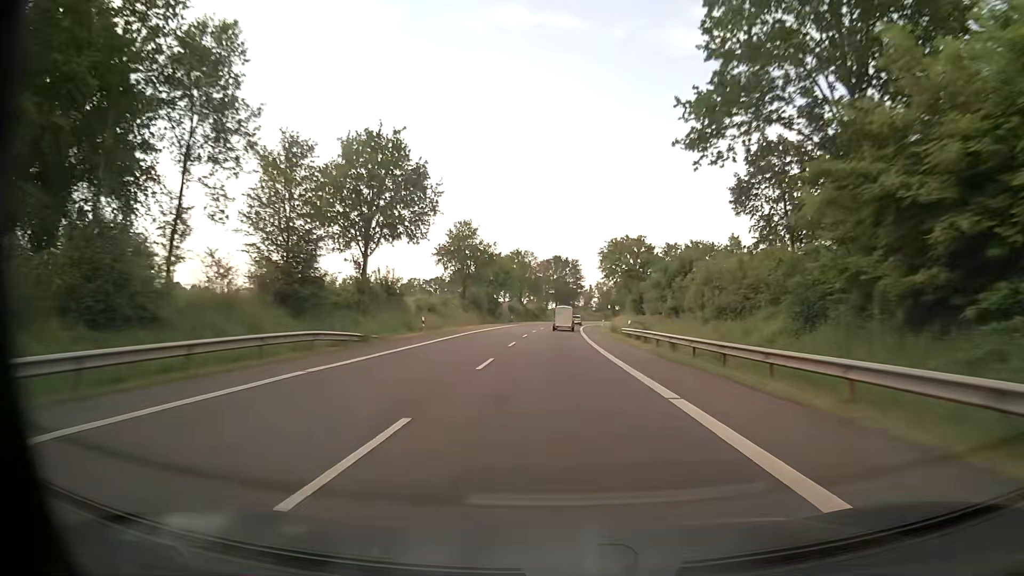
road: primary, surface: asphalt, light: Day
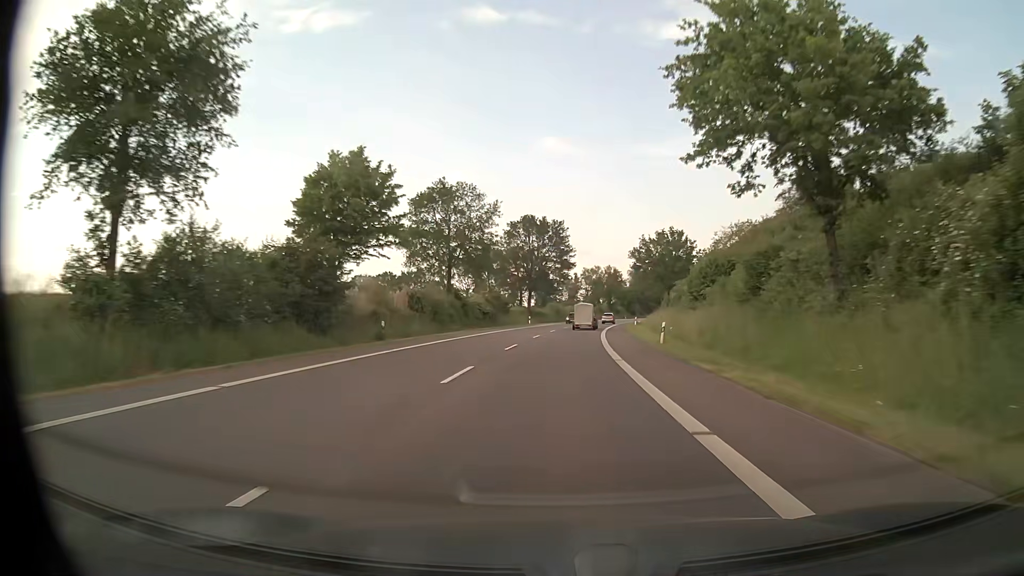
(+0.7, +63.4) m; +2°
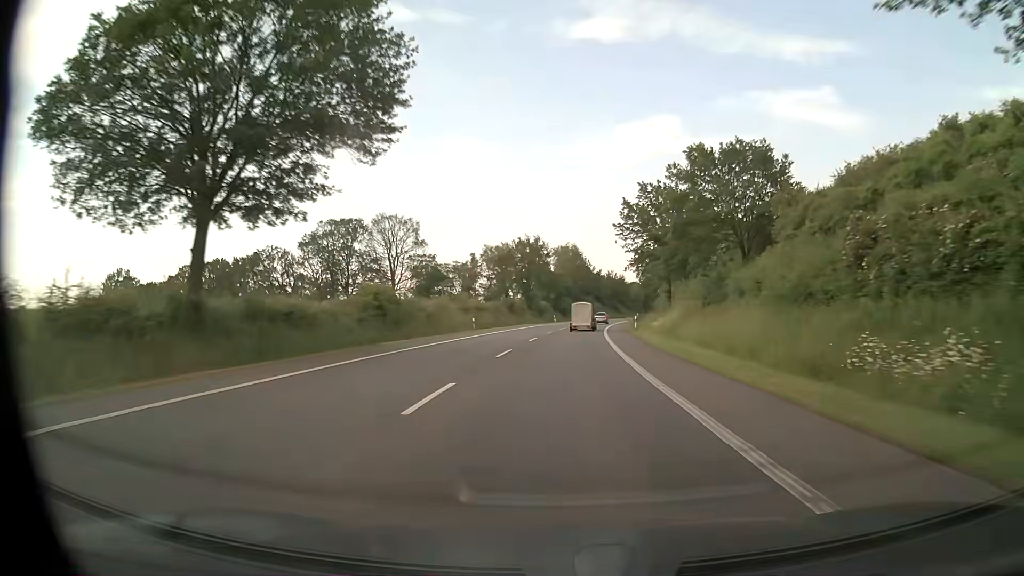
(+4.2, +78.1) m; +7°
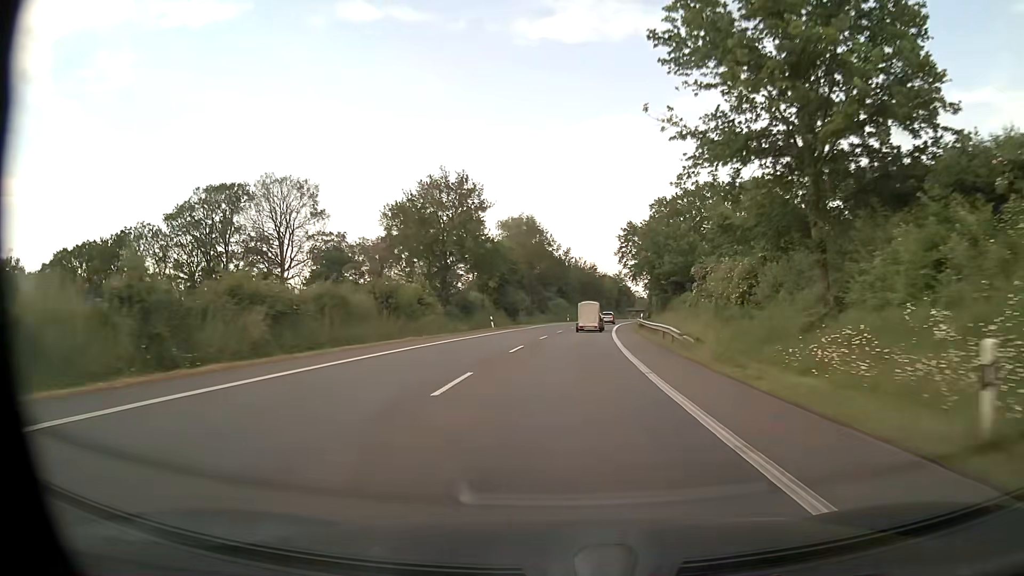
(+1.6, +46.1) m; +4°
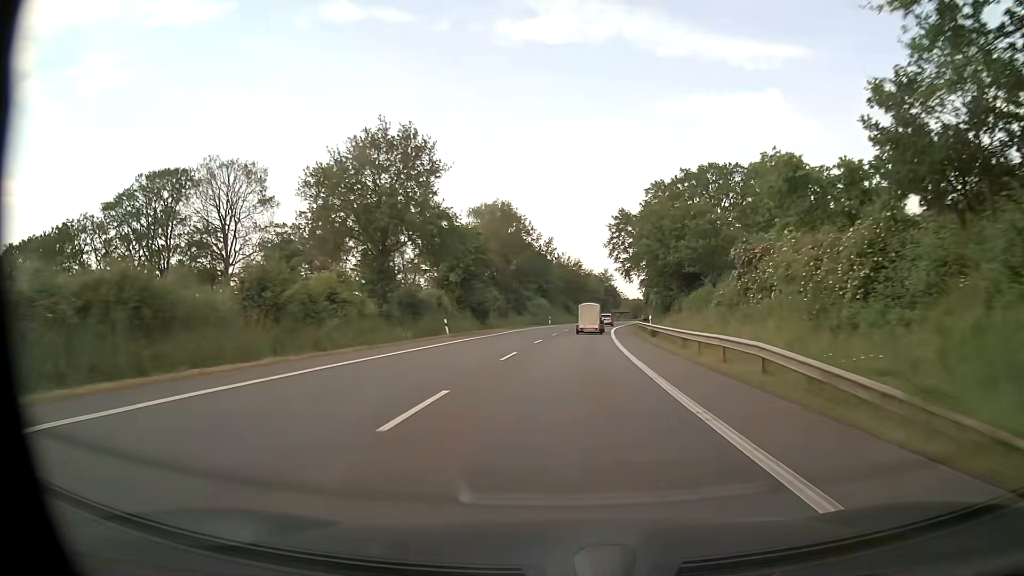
(+0.2, +15.2) m; +2°
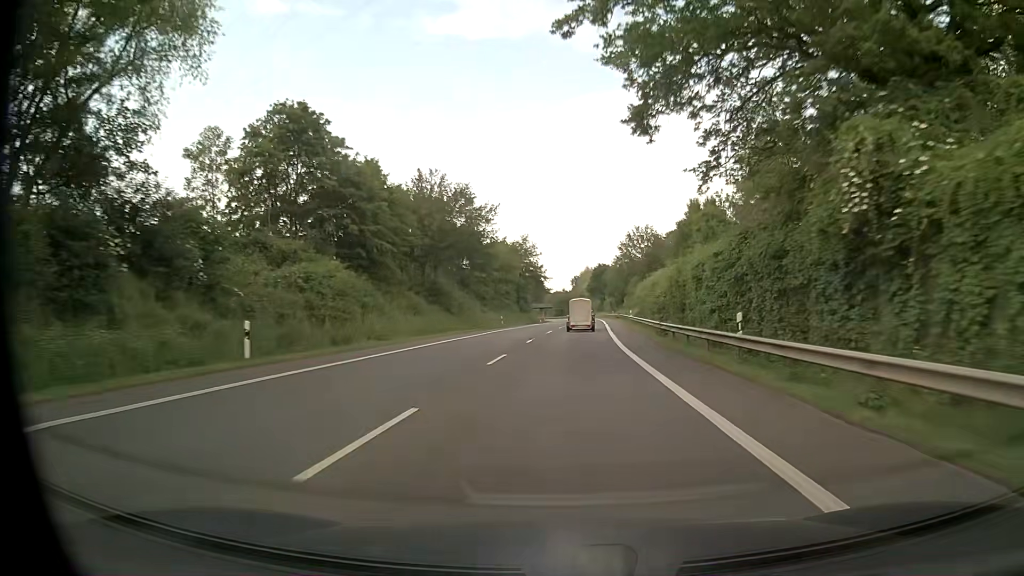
(+4.7, +74.4) m; +7°
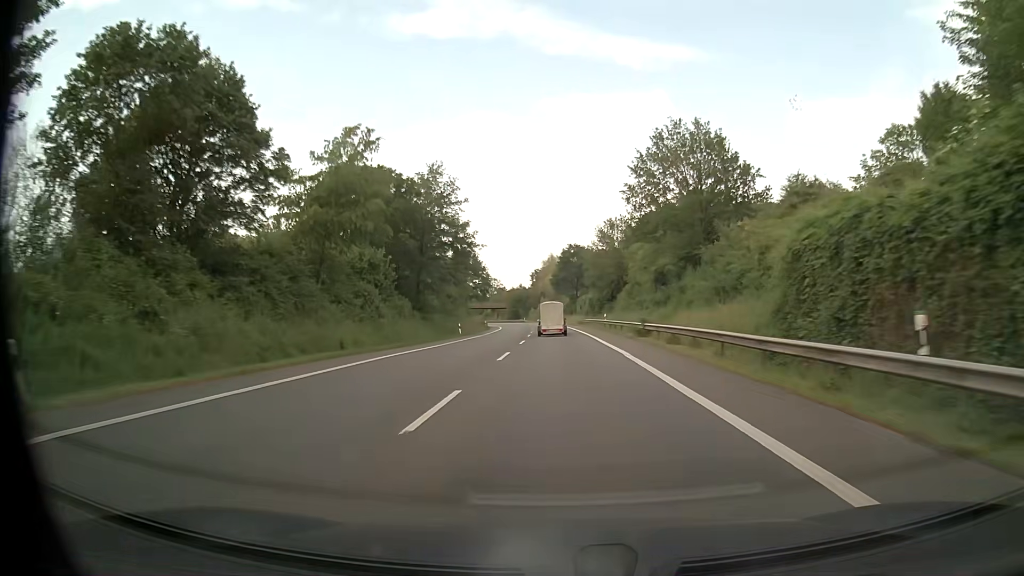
(+2.2, +58.1) m; +3°
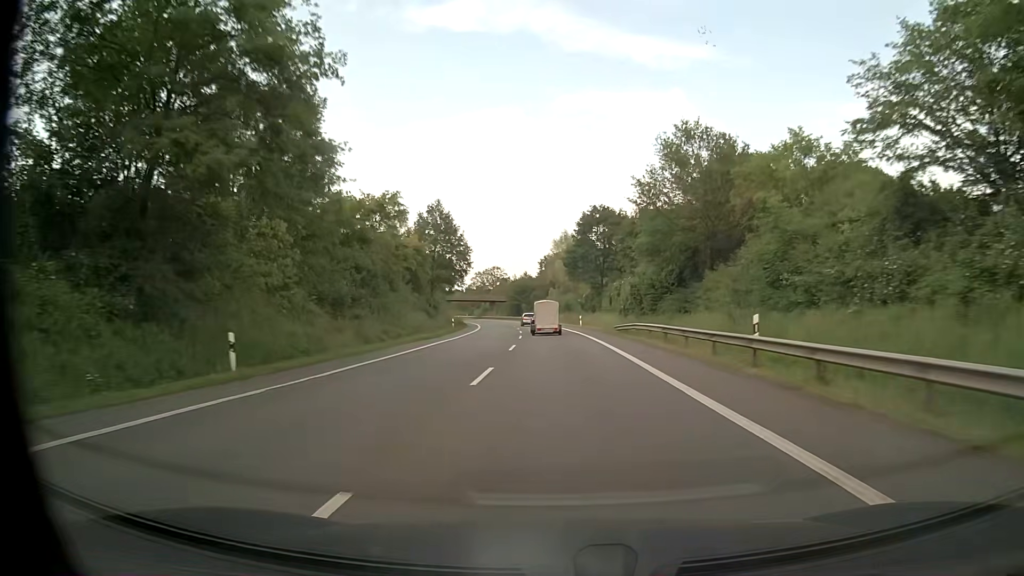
(-0.2, +42.9) m; -1°
(0, +10) (0, +20) (0, +30) (-1, +40) (-1, +50) (-2, +60) (-3, +70) (-3, +80) (-5, +90) (-6, +100) m
